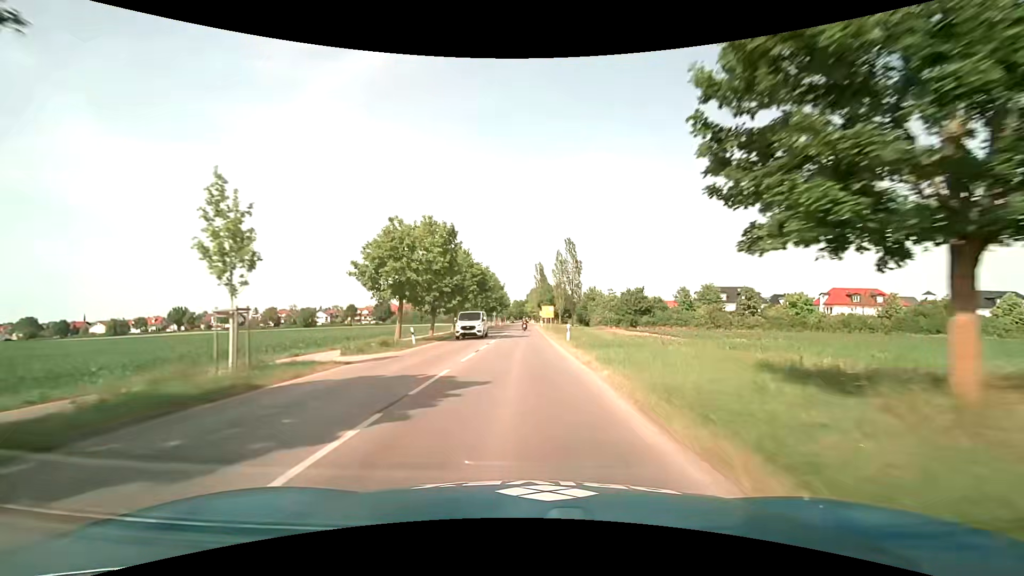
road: tertiary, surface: asphalt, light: Day
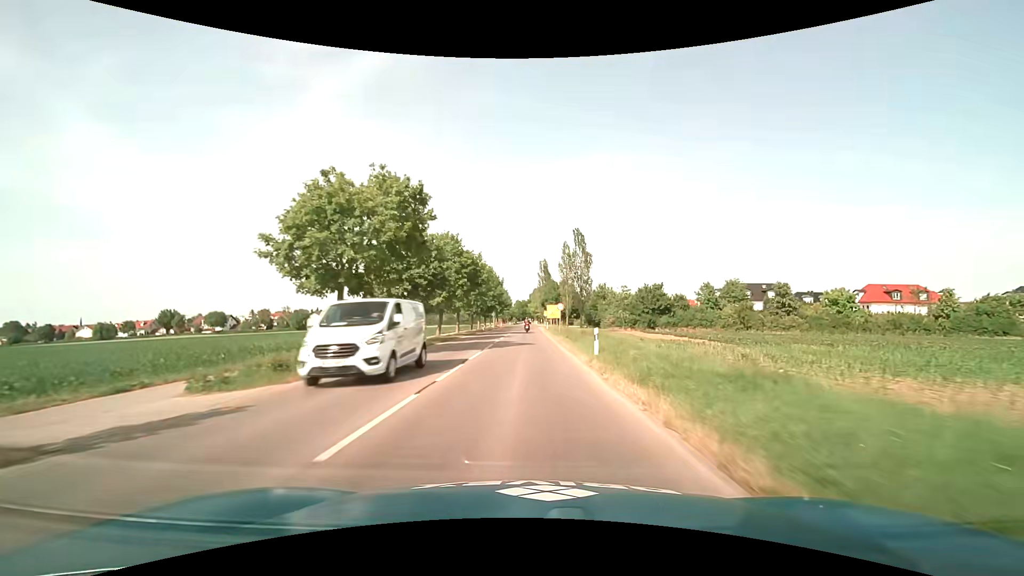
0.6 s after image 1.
(-0.1, +10.8) m; -1°
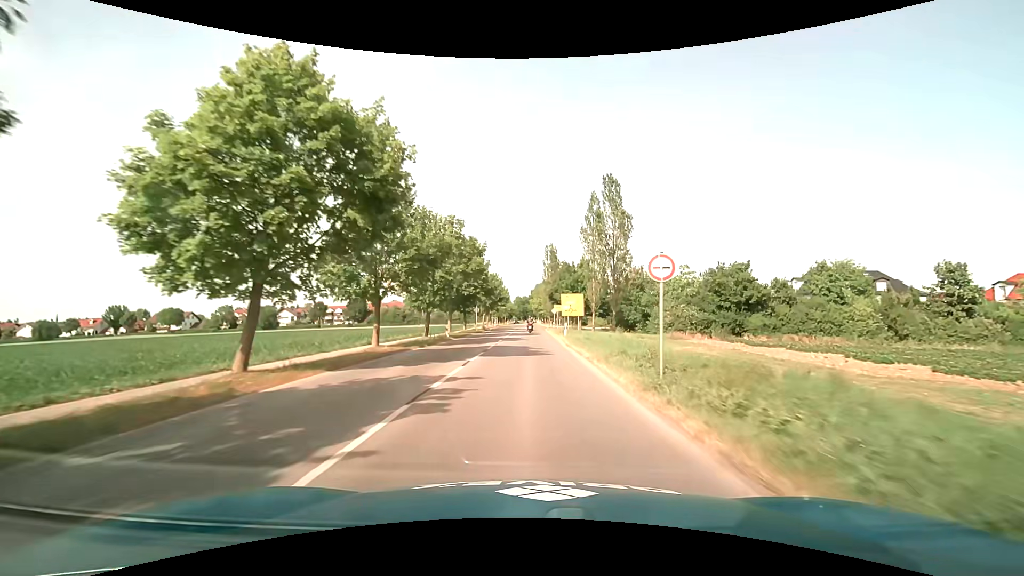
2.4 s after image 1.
(-0.2, +31.4) m; 0°
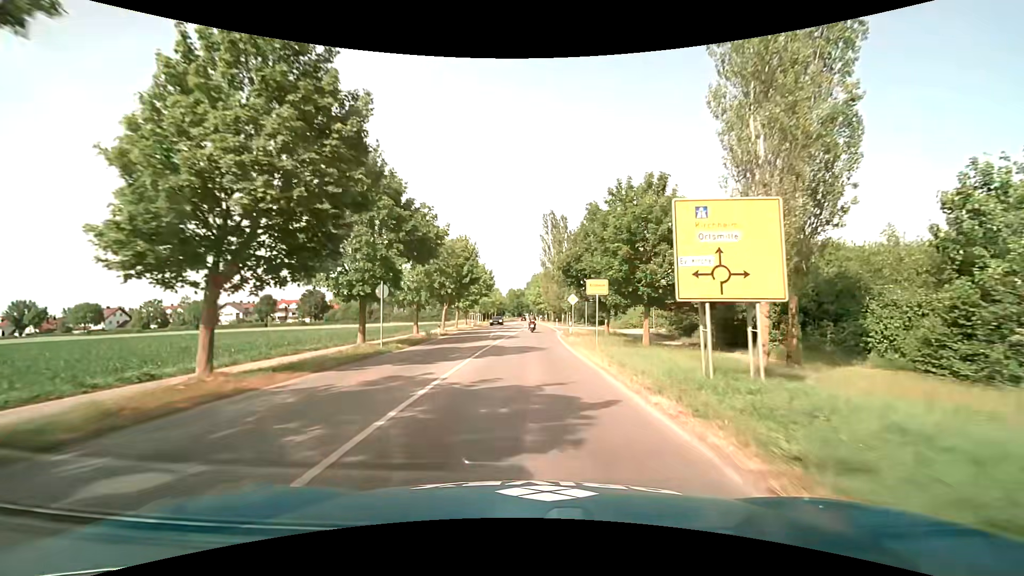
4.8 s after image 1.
(+0.1, +36.7) m; 0°
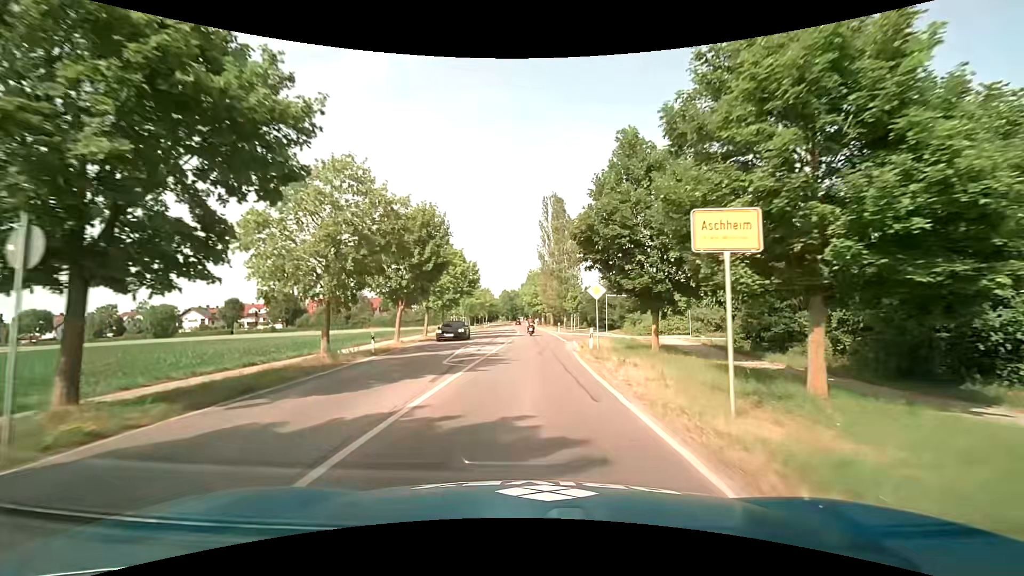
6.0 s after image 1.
(+0.1, +15.6) m; +1°
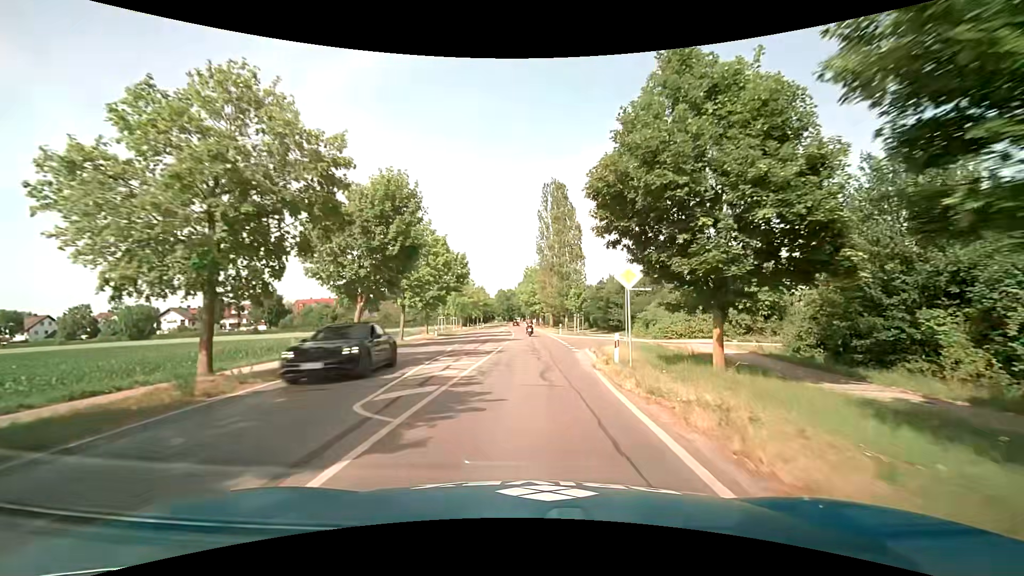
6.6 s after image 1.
(-0.1, +7.7) m; -1°
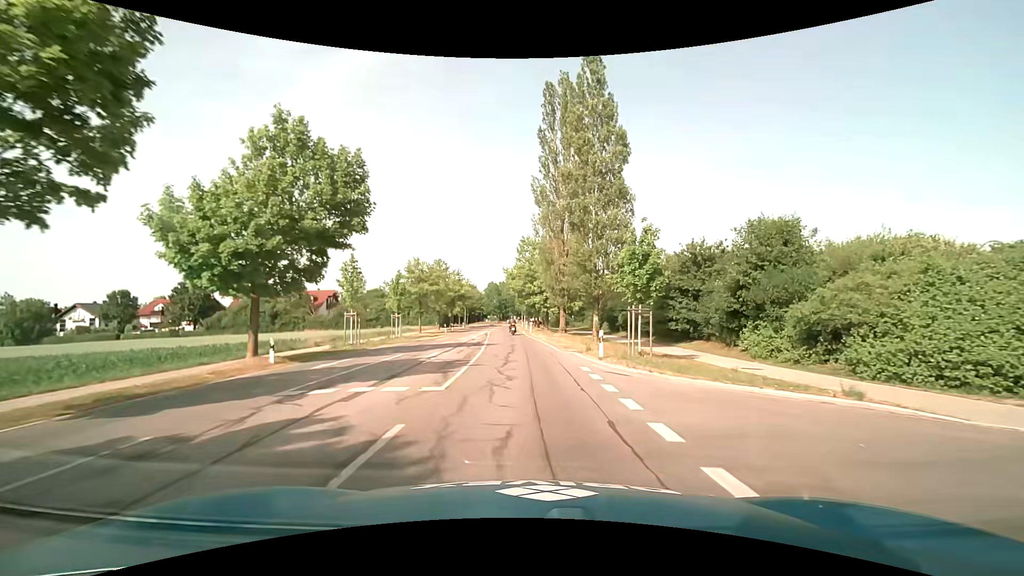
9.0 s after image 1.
(+0.6, +30.7) m; +1°
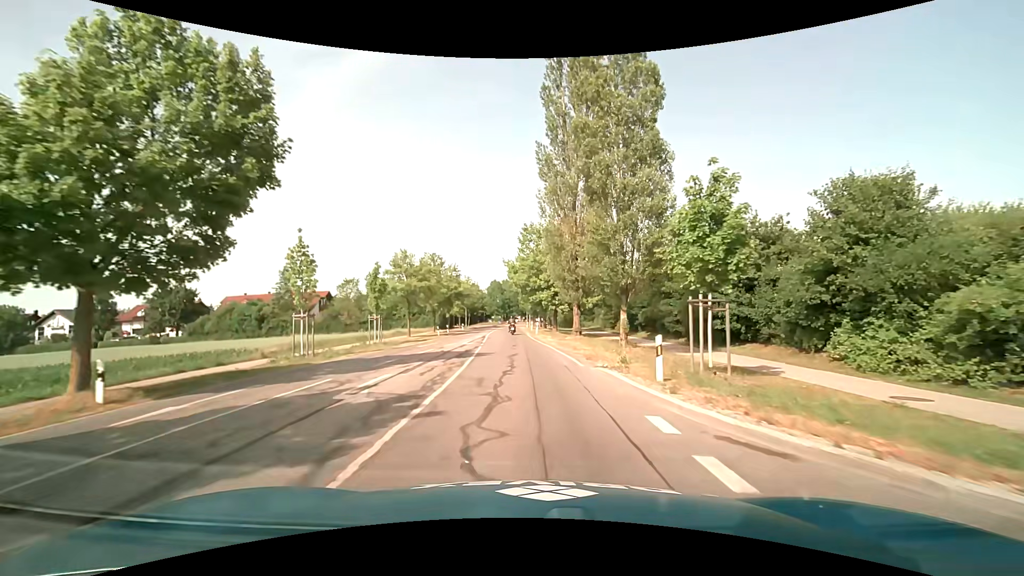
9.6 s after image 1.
(-0.1, +7.7) m; -1°
(0, +10) (0, +20) (-1, +30) (-2, +40) (-2, +50) (-3, +60) (-3, +70) (-3, +80) (-4, +90) (-4, +100) m
